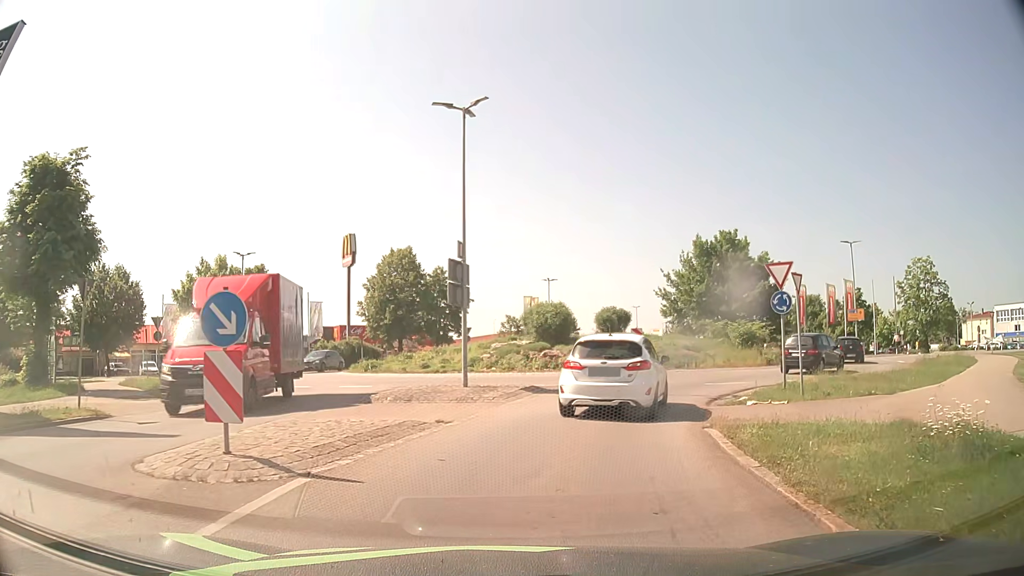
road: secondary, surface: asphalt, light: Day
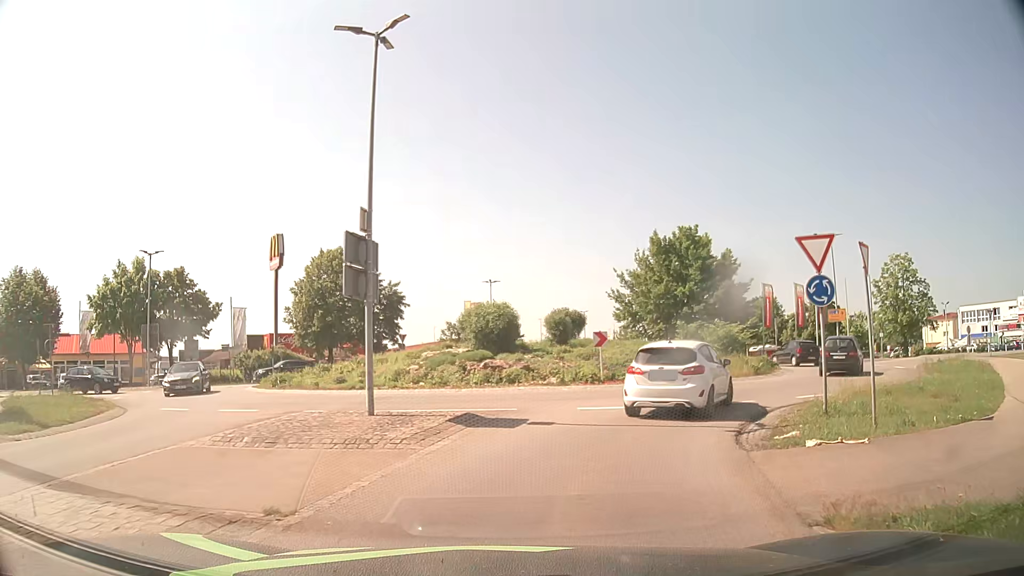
(+0.2, +5.7) m; +4°
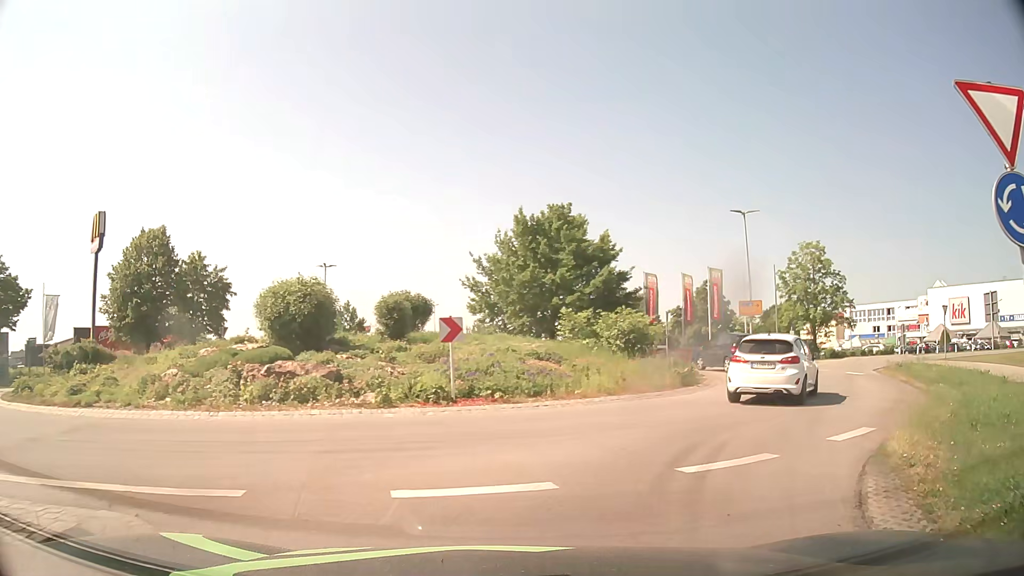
(+1.0, +9.0) m; +13°
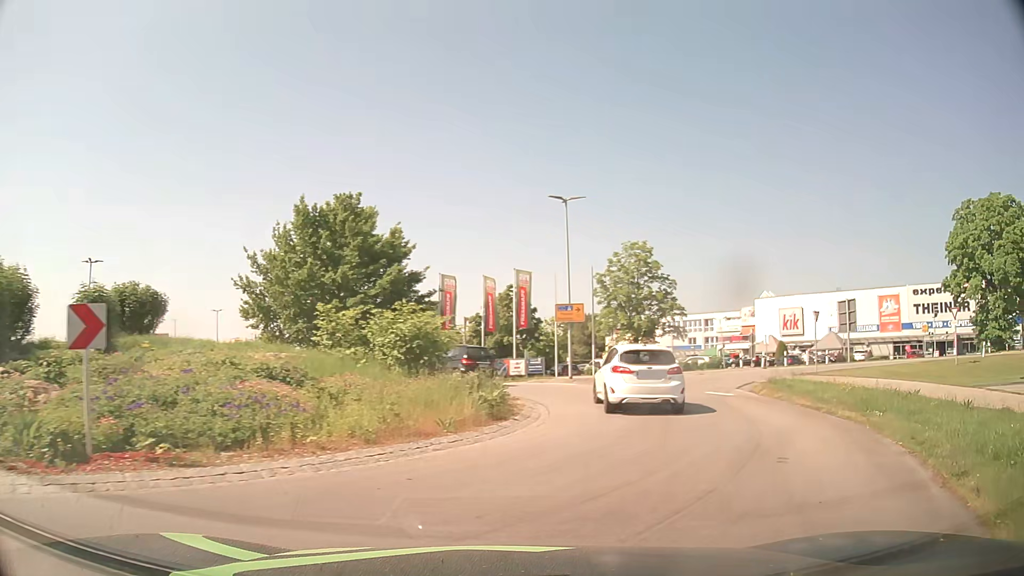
(+1.0, +6.6) m; +18°
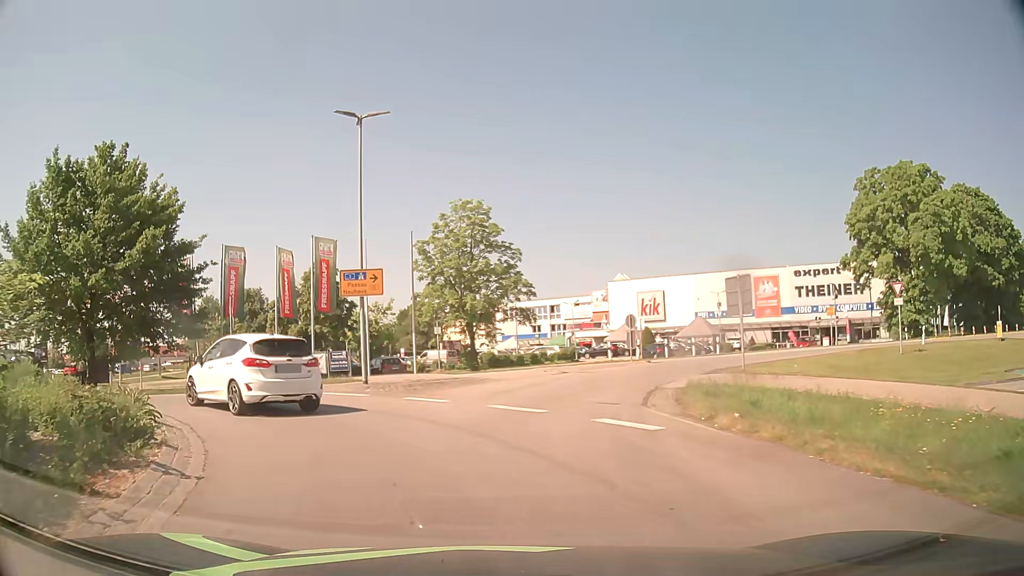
(+1.9, +10.5) m; +13°
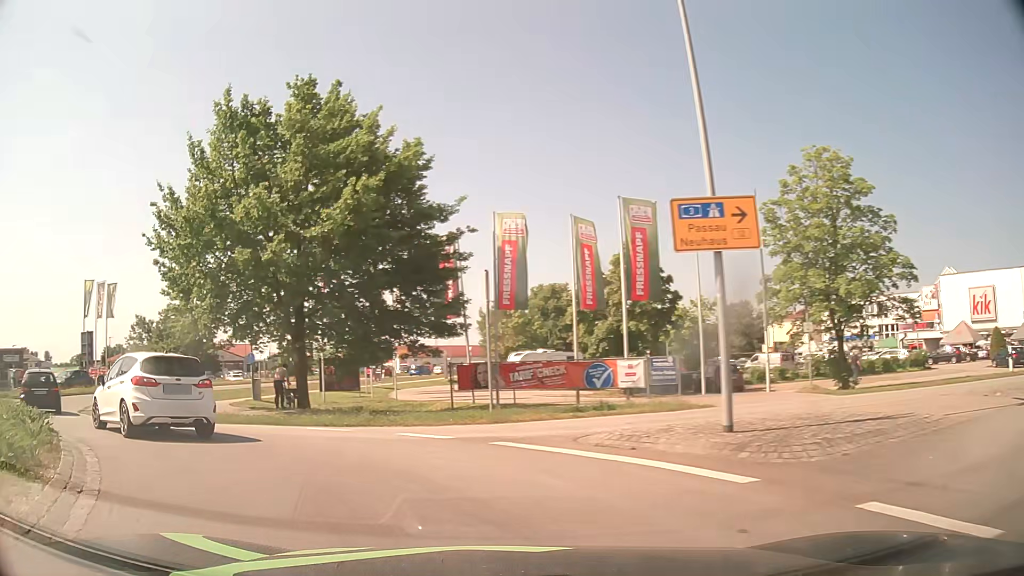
(-2.0, +10.1) m; -27°
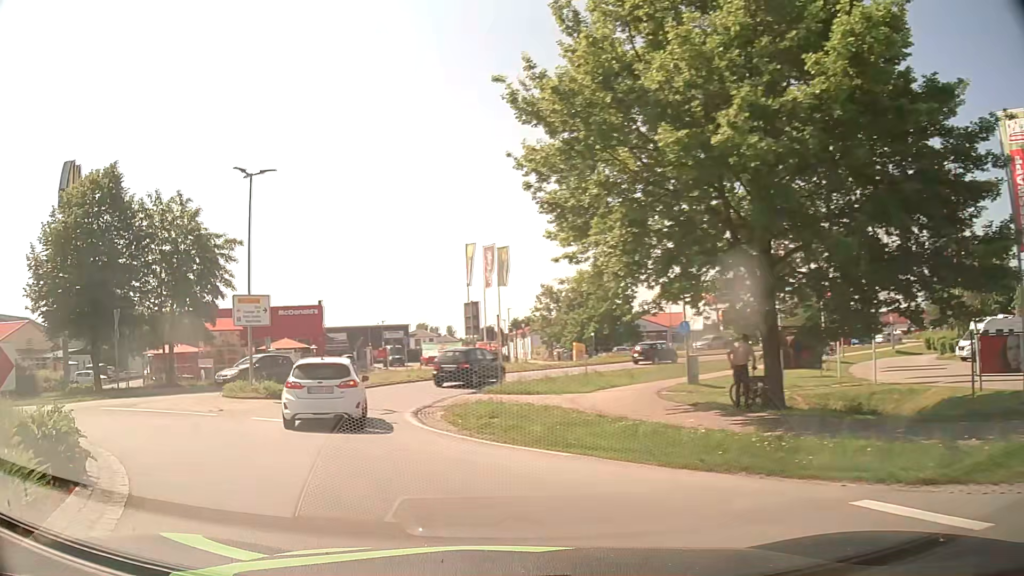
(-2.8, +8.9) m; -35°
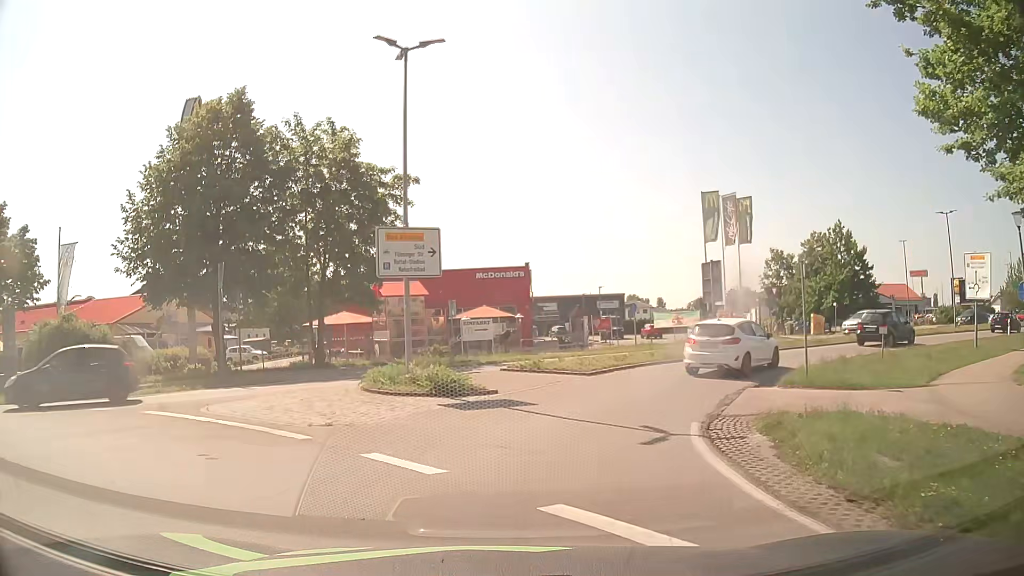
(-2.0, +9.2) m; -19°
(+1, +10) (+5, +19) (+13, +25) (+21, +30) (+30, +35) (+40, +39) (+49, +42) (+59, +45) (+68, +46) (+78, +42) m
